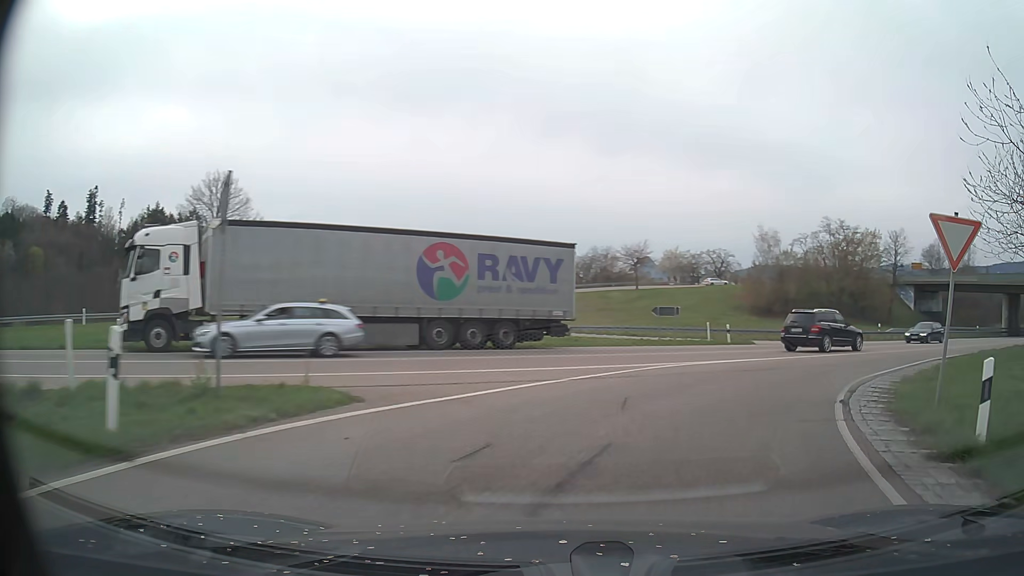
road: trunk_link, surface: asphalt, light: Day
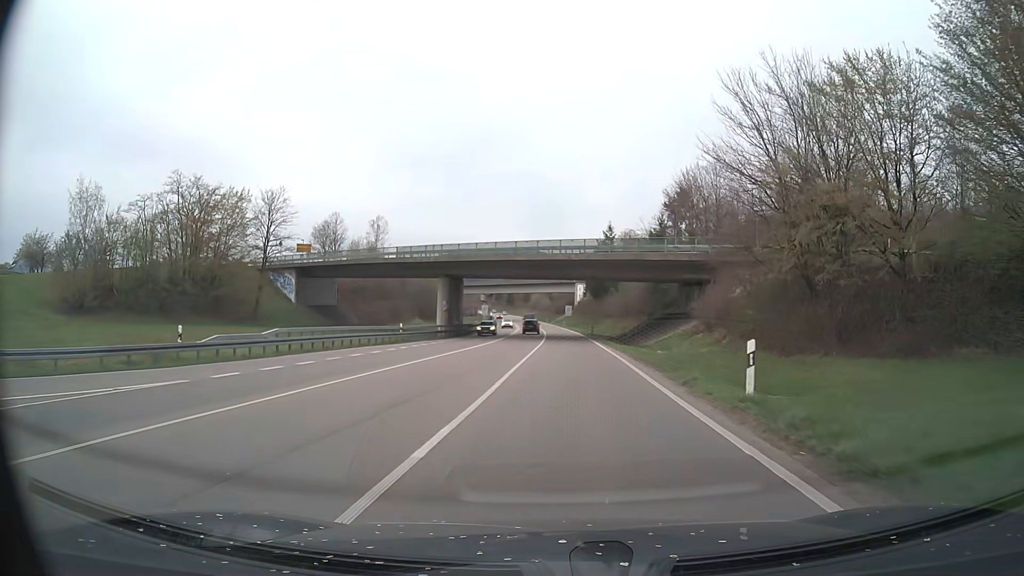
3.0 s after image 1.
(+17.2, +26.8) m; +54°
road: trunk
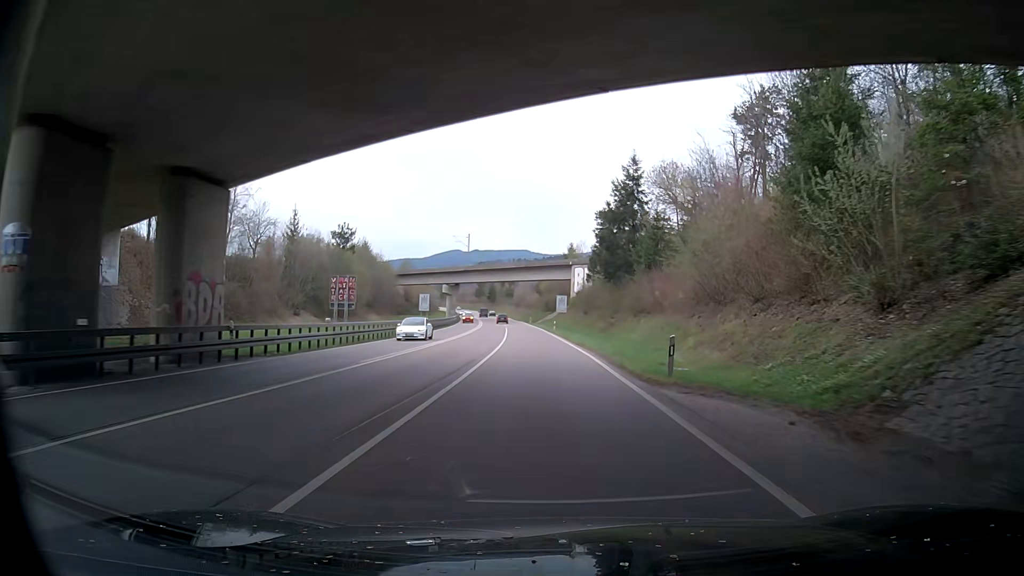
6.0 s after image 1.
(+1.2, +54.1) m; -1°
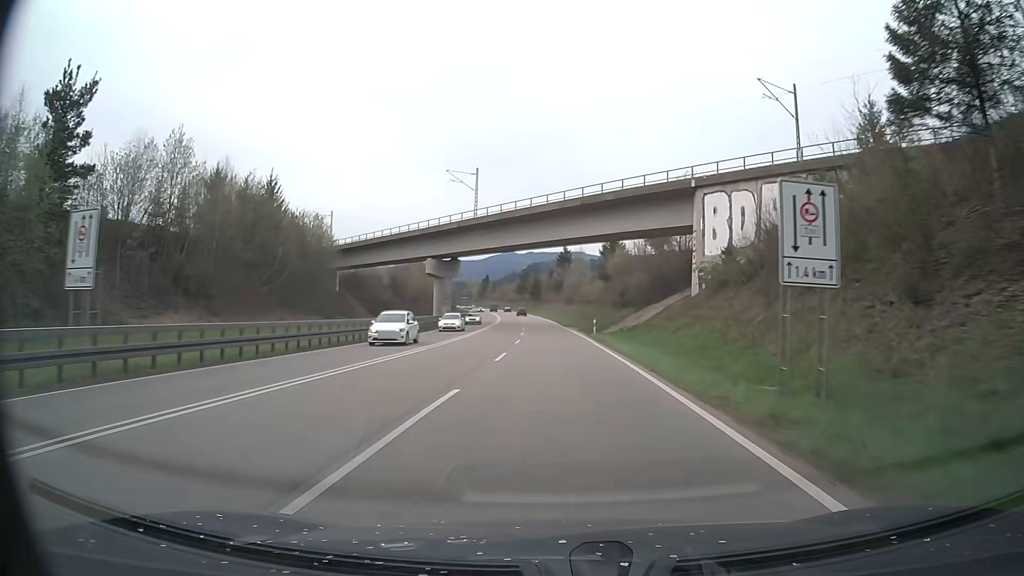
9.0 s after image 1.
(-1.4, +68.9) m; -4°
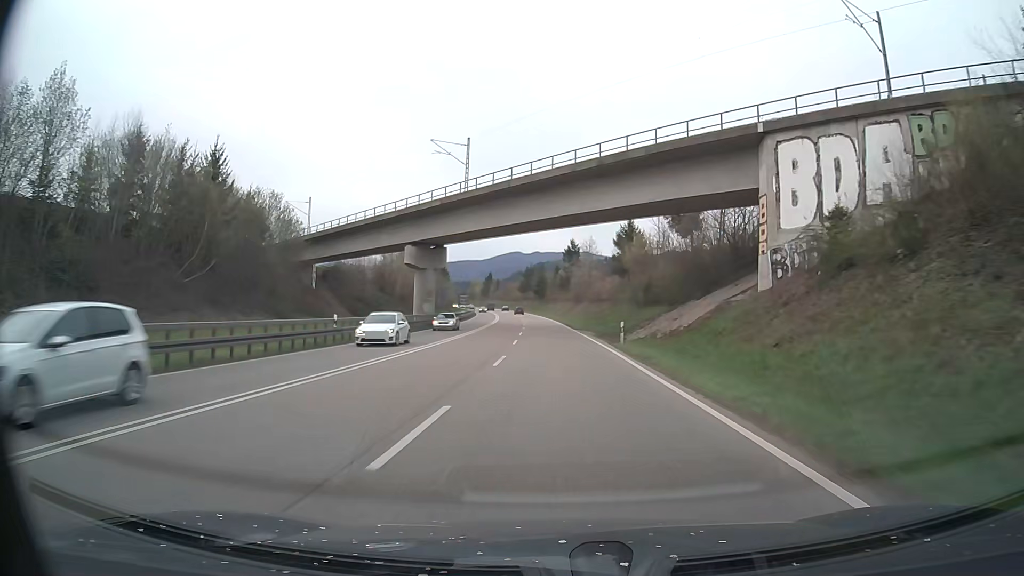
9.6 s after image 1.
(-0.1, +14.3) m; 0°
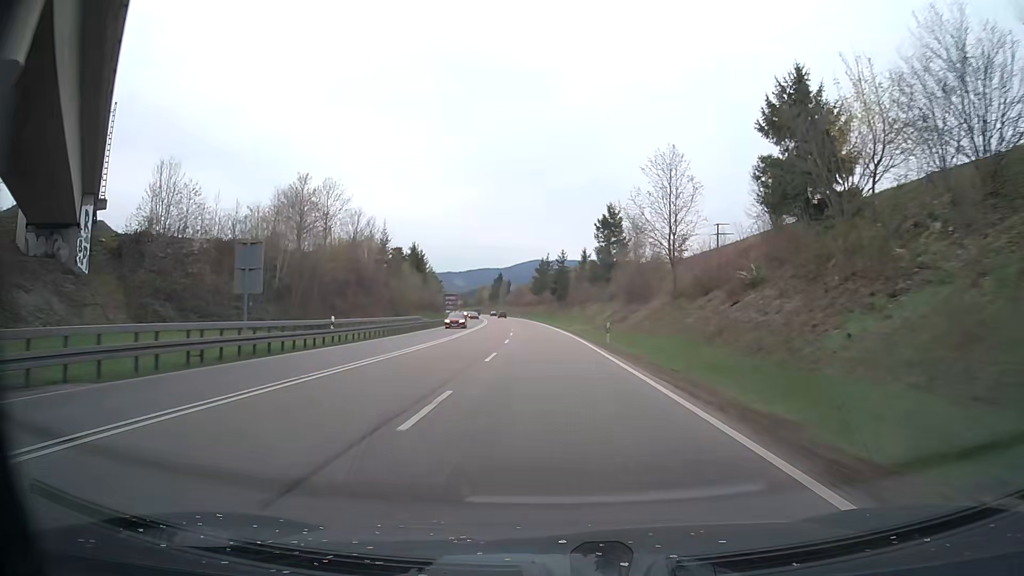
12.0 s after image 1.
(-0.8, +58.1) m; -2°
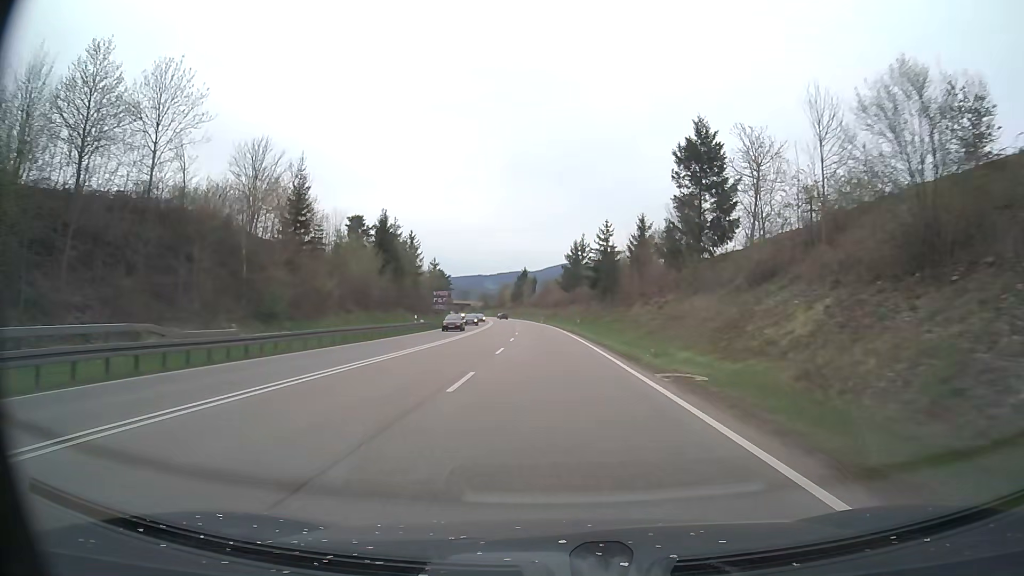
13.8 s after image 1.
(-1.1, +44.2) m; -3°
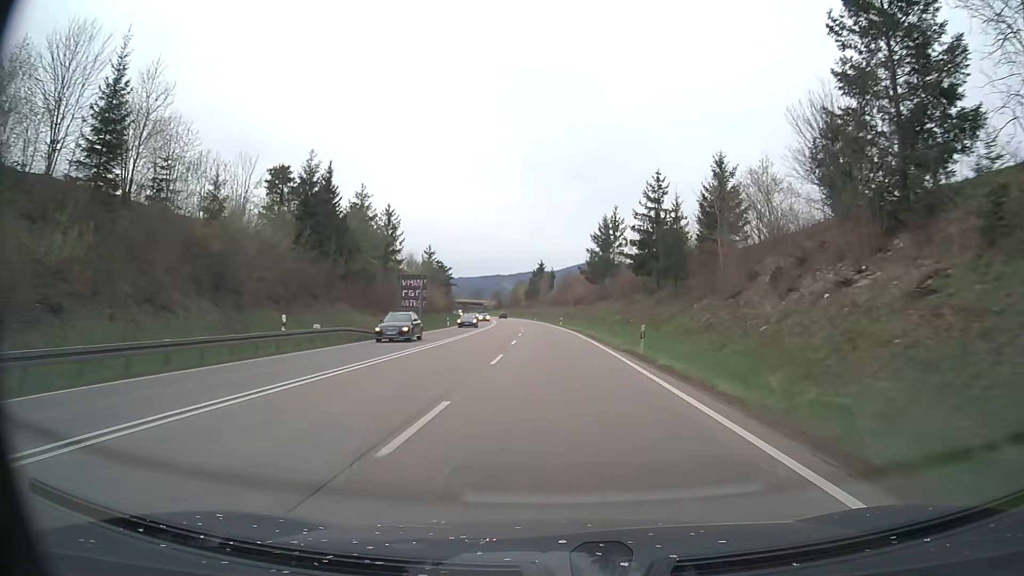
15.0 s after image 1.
(-0.5, +29.7) m; -2°
